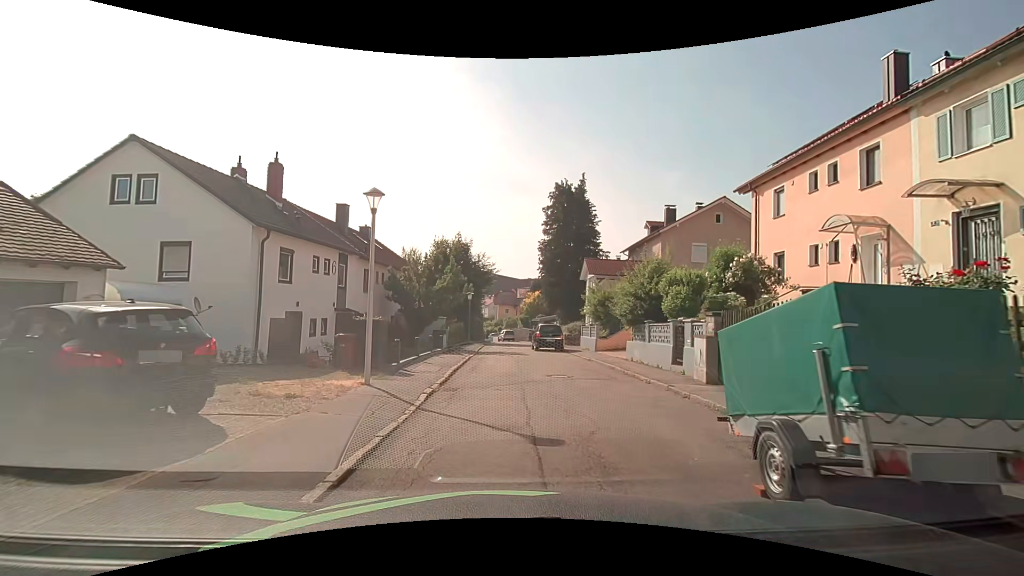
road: residential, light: Day
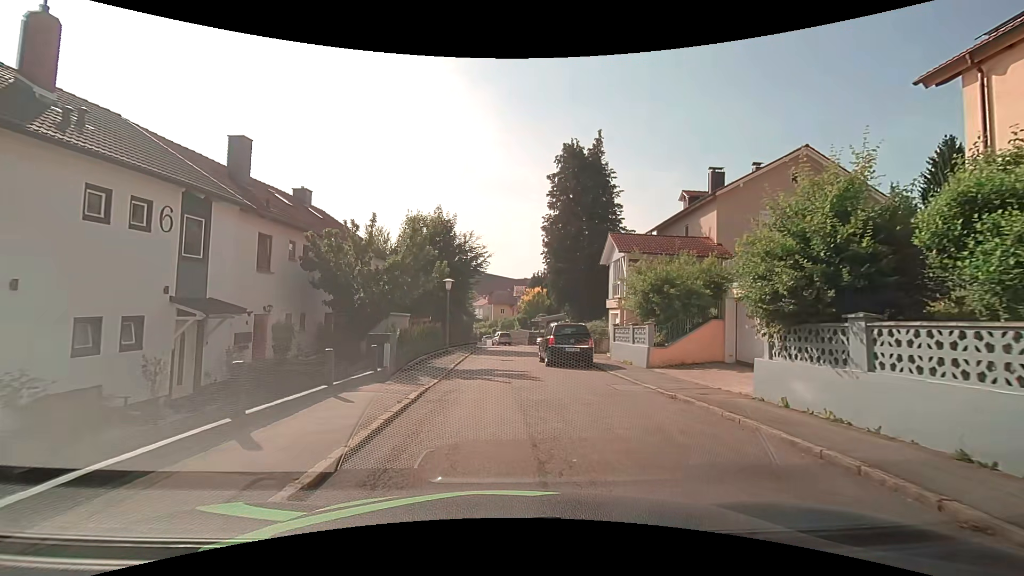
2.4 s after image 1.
(0.0, +11.2) m; +1°
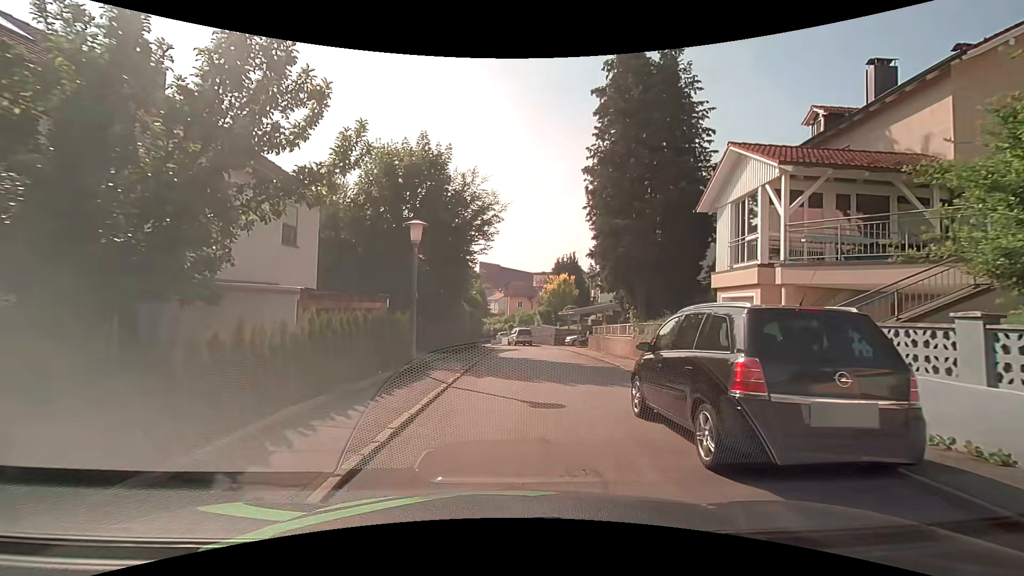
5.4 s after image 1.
(-0.4, +13.5) m; -3°
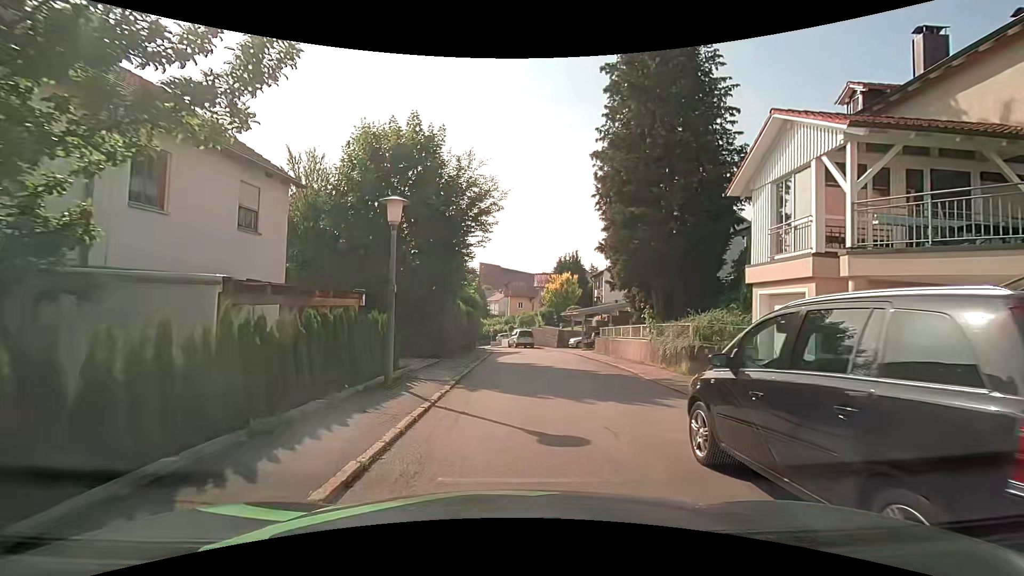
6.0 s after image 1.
(0.0, +2.5) m; 0°
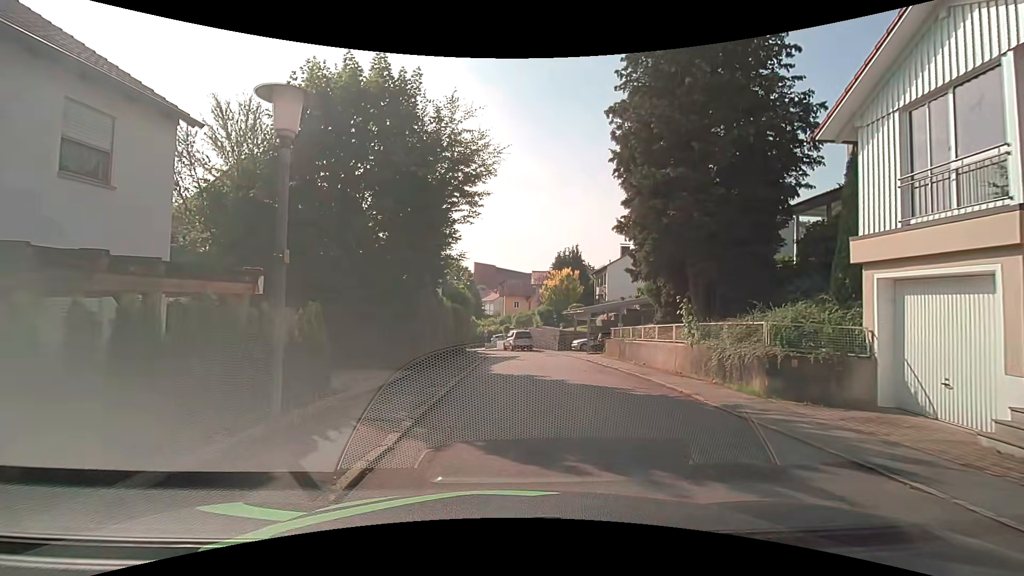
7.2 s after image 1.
(0.0, +4.8) m; 0°
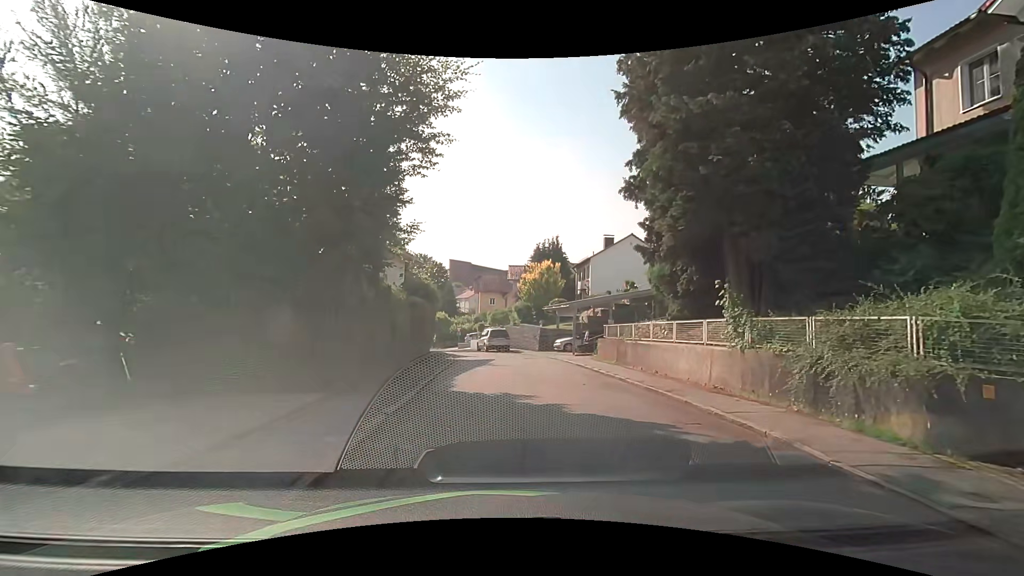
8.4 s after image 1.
(+0.1, +4.8) m; +3°
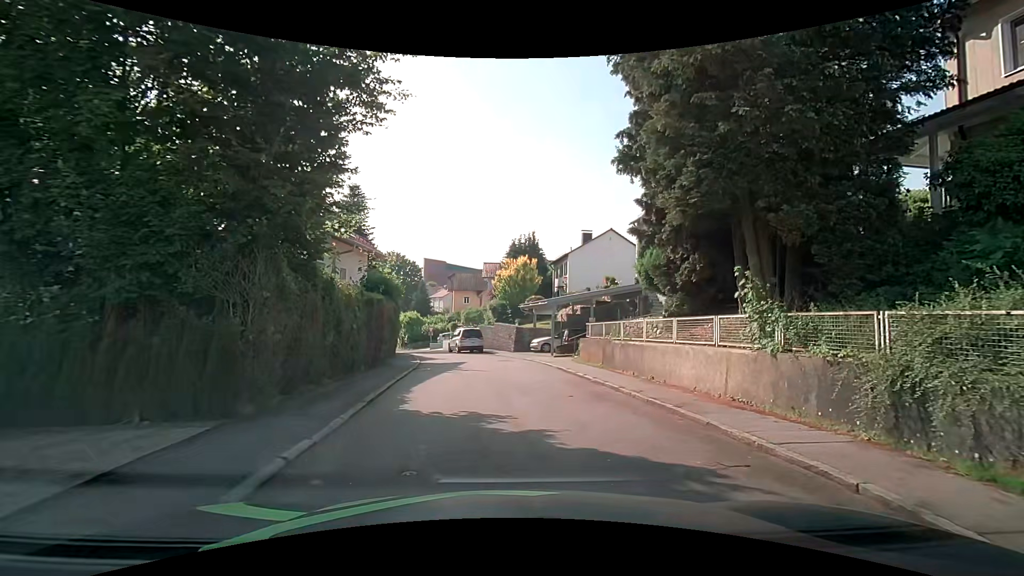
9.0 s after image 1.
(0.0, +2.4) m; +3°
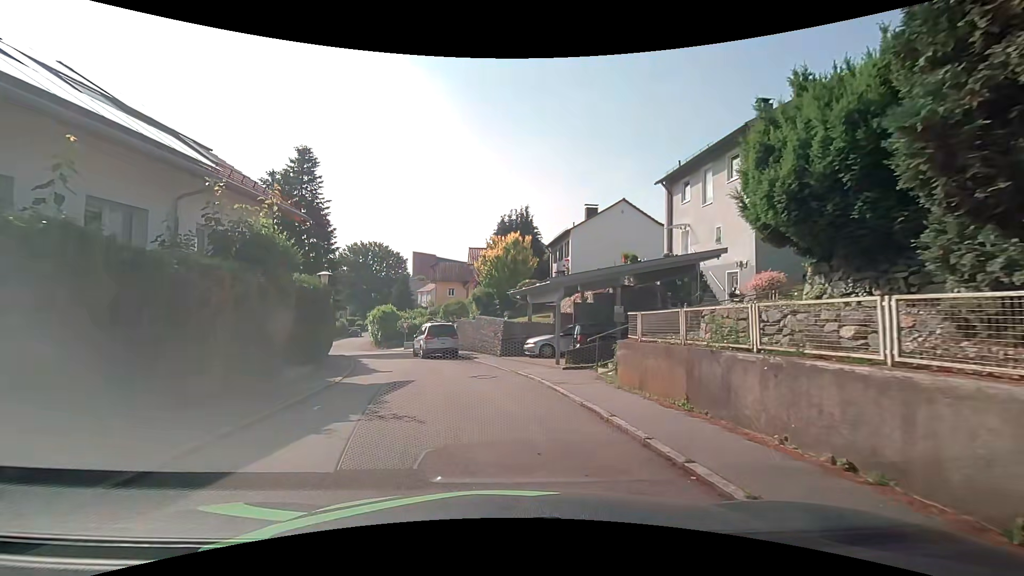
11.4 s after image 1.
(+0.3, +9.8) m; 0°
